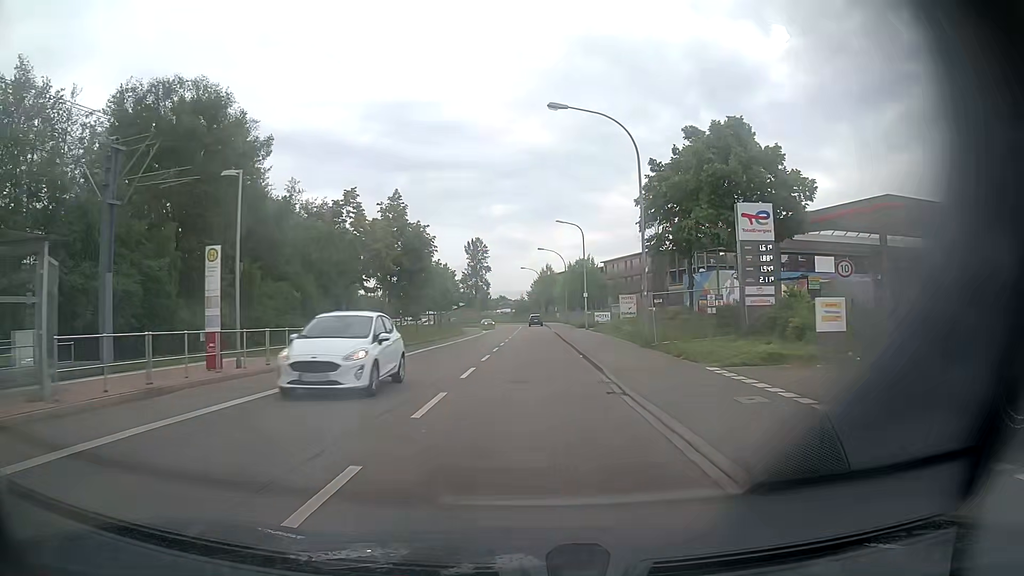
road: tertiary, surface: asphalt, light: Day
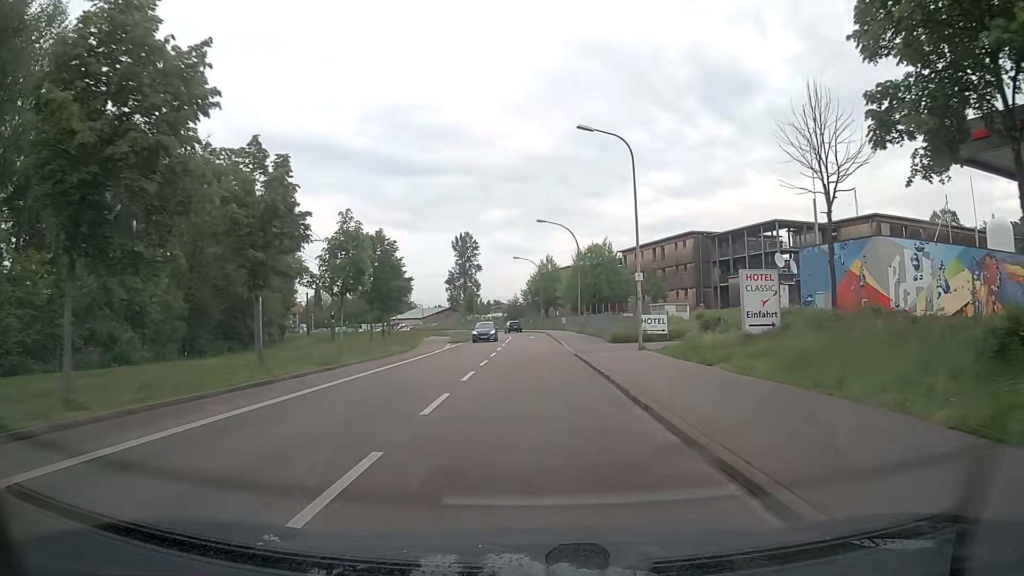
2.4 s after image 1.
(-0.1, +29.1) m; 0°
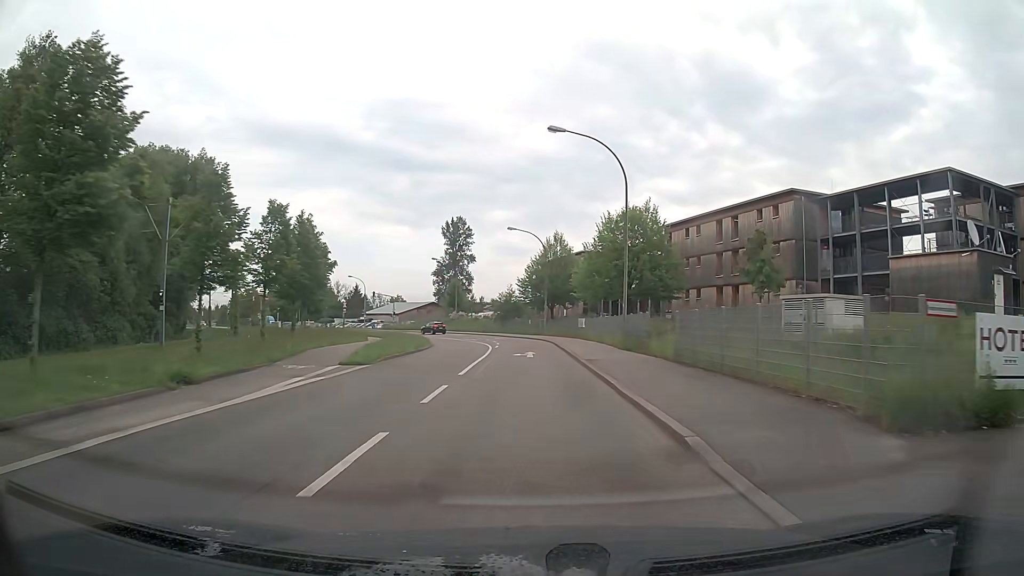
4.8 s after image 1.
(+0.1, +29.0) m; 0°
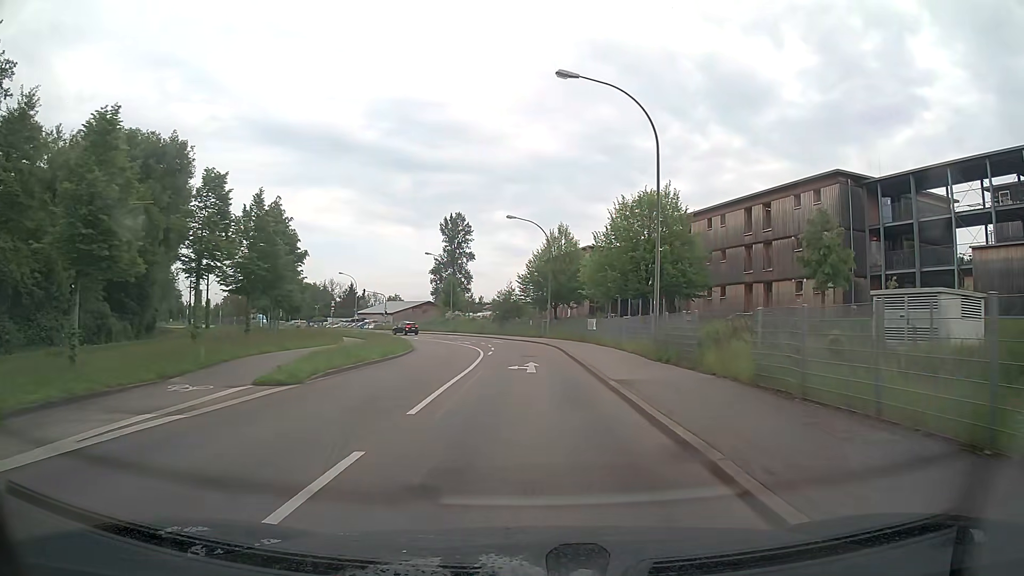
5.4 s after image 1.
(0.0, +7.2) m; 0°
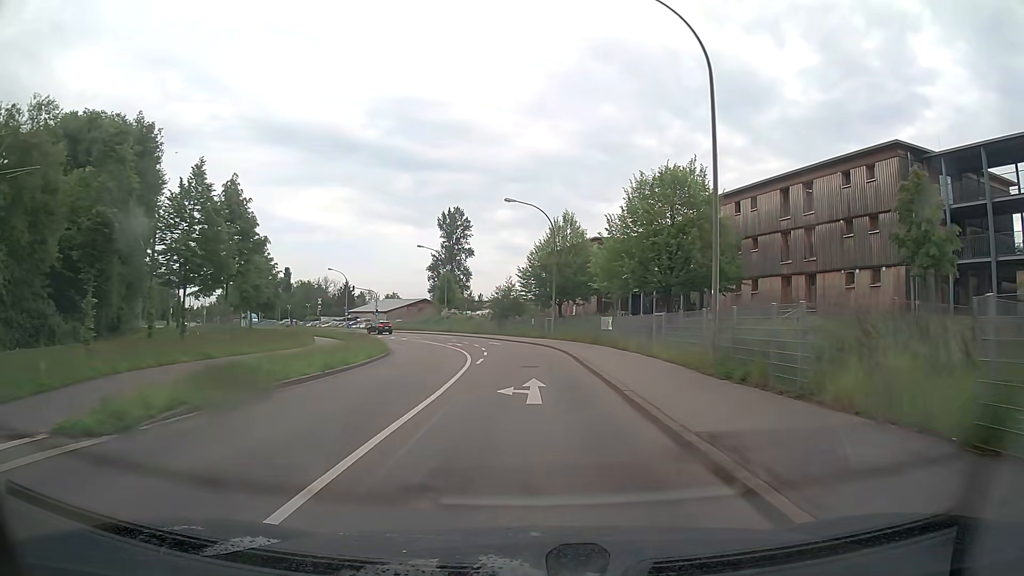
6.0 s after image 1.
(0.0, +7.2) m; 0°
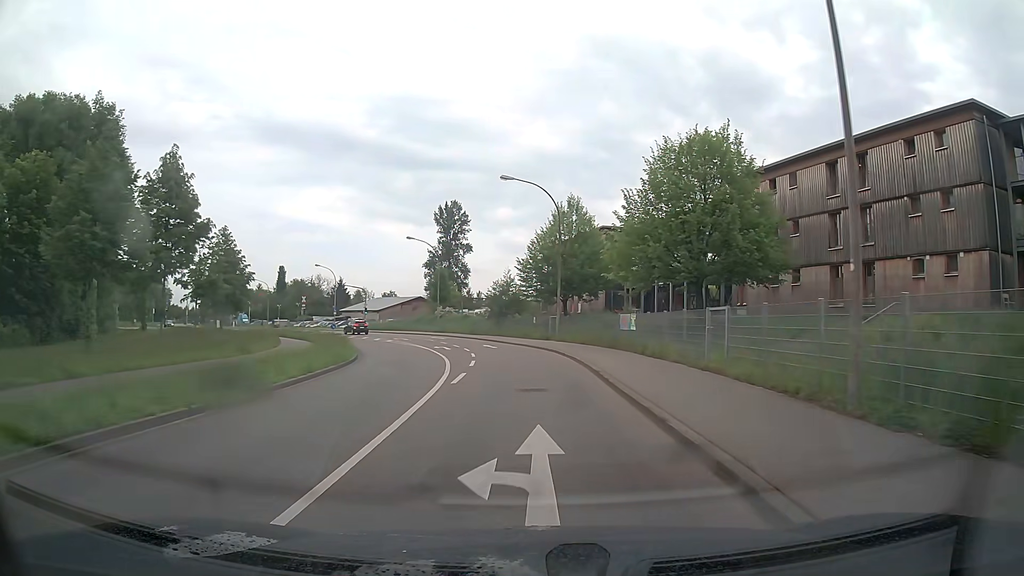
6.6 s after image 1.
(0.0, +7.1) m; 0°
